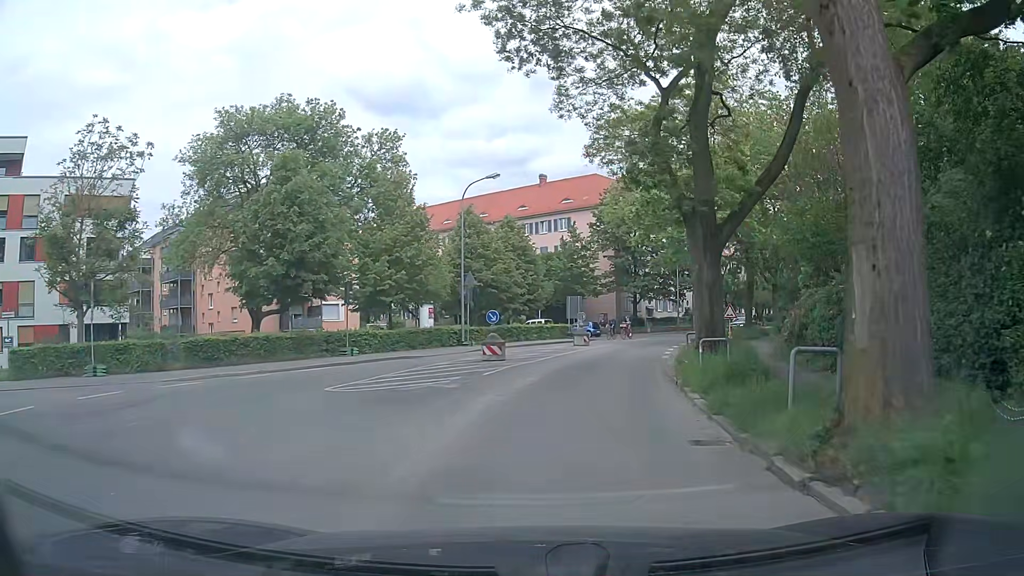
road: tertiary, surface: asphalt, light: Day
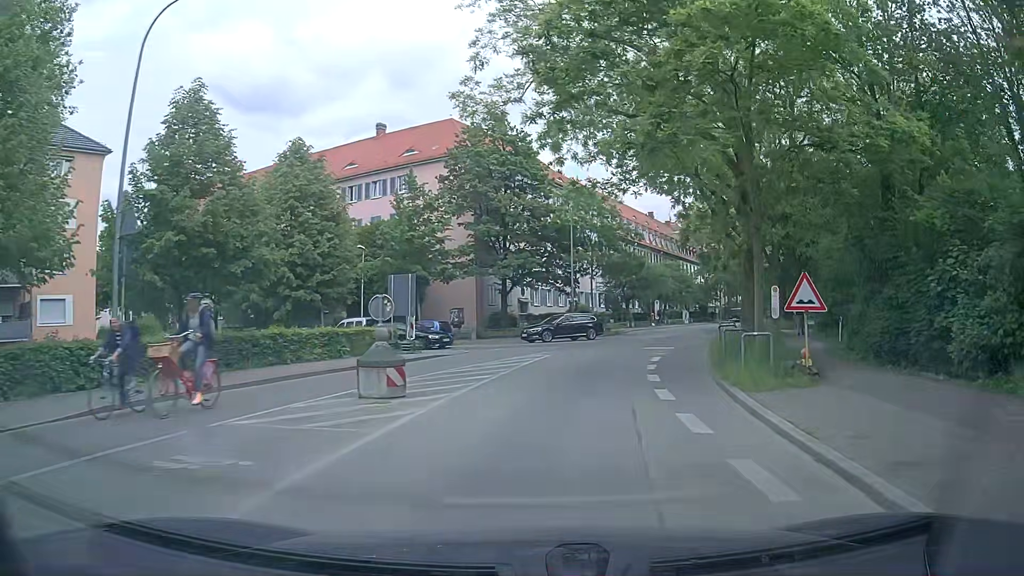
(+2.2, +22.6) m; +12°
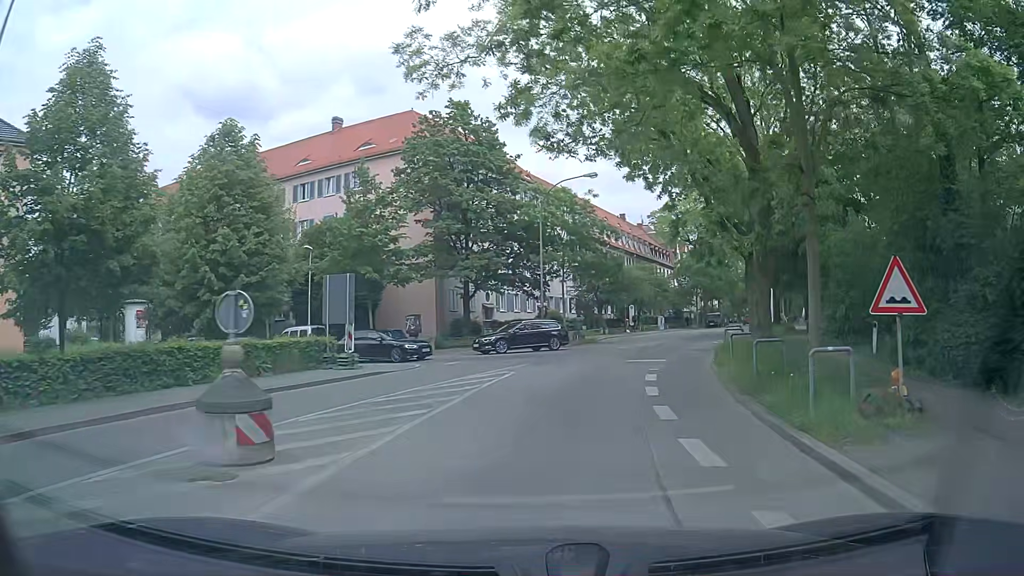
(+0.1, +4.6) m; +3°
(+1, +10) (+2, +20) (+5, +29) (+9, +39) (+13, +48) (+17, +57) (+20, +66) (+24, +76) (+28, +85) (+31, +94) m
